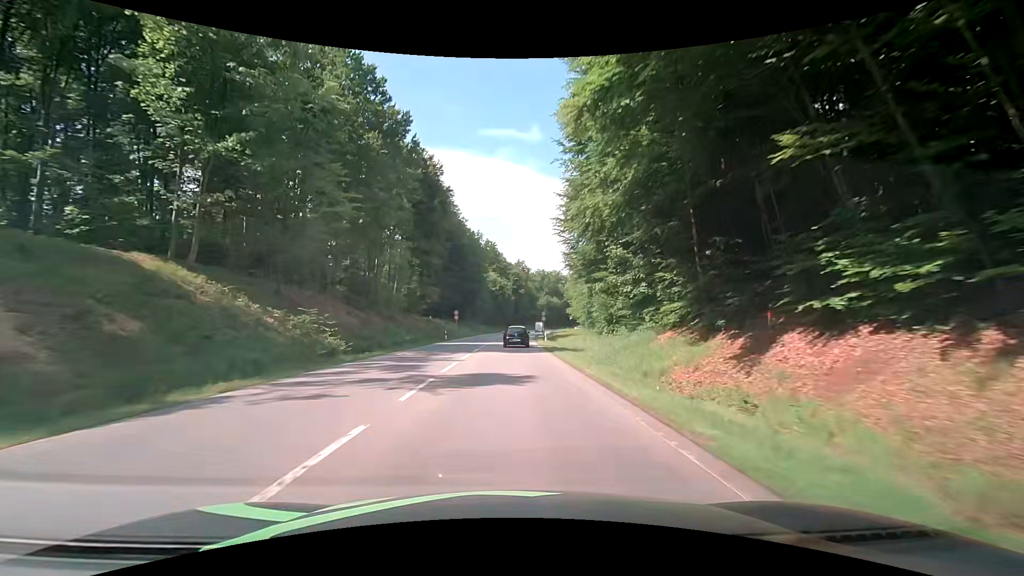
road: secondary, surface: asphalt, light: Day
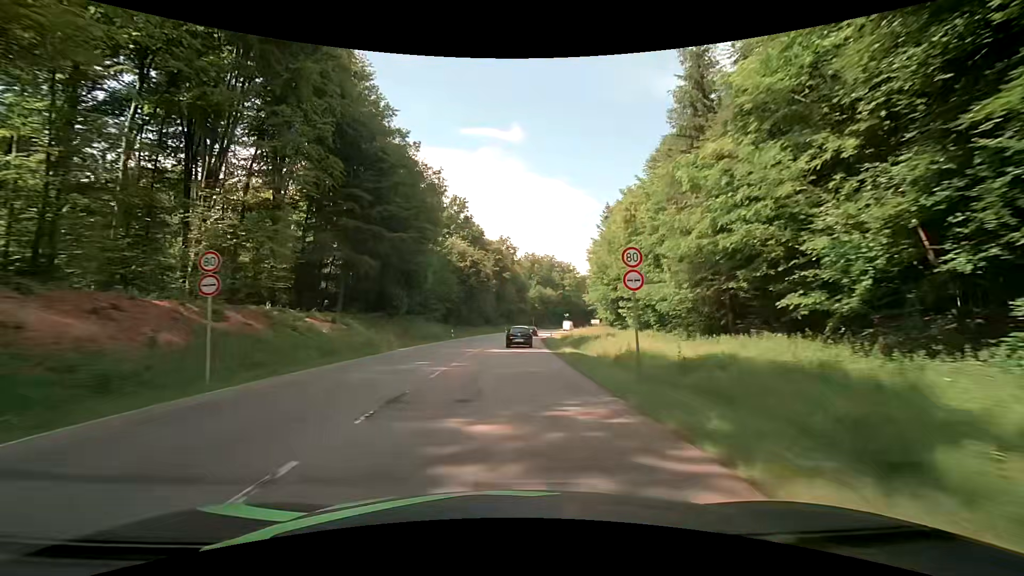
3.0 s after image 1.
(+0.9, +51.1) m; +3°
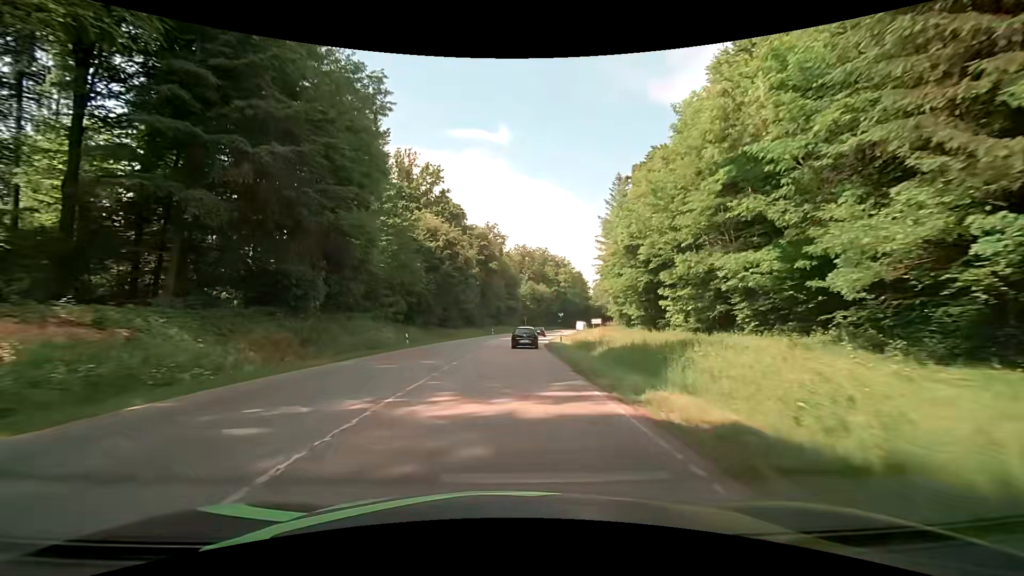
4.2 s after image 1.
(+0.1, +20.4) m; +1°
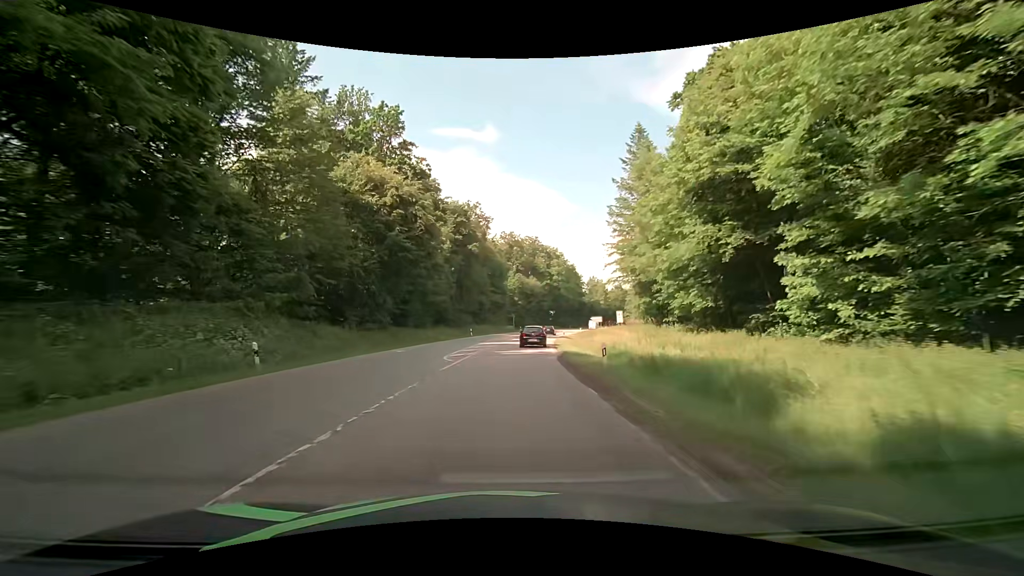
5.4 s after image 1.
(+0.3, +20.4) m; +1°
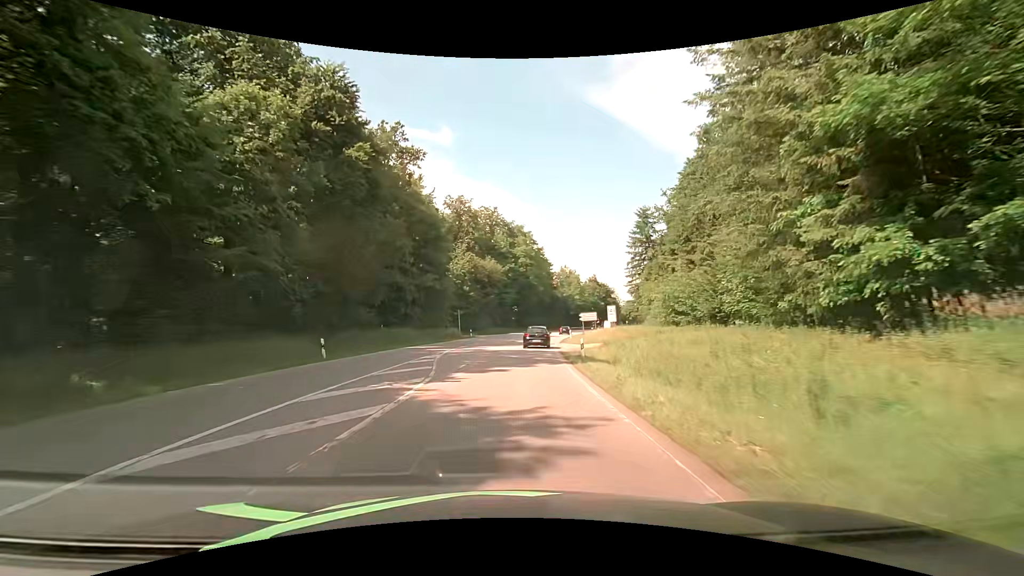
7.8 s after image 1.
(+1.7, +40.5) m; +5°
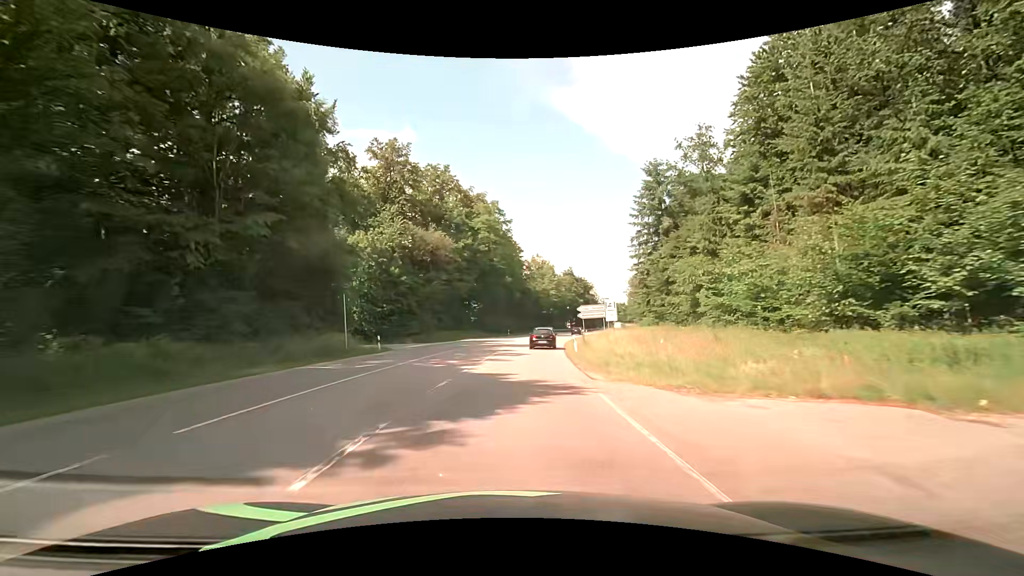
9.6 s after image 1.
(+1.0, +30.4) m; +4°
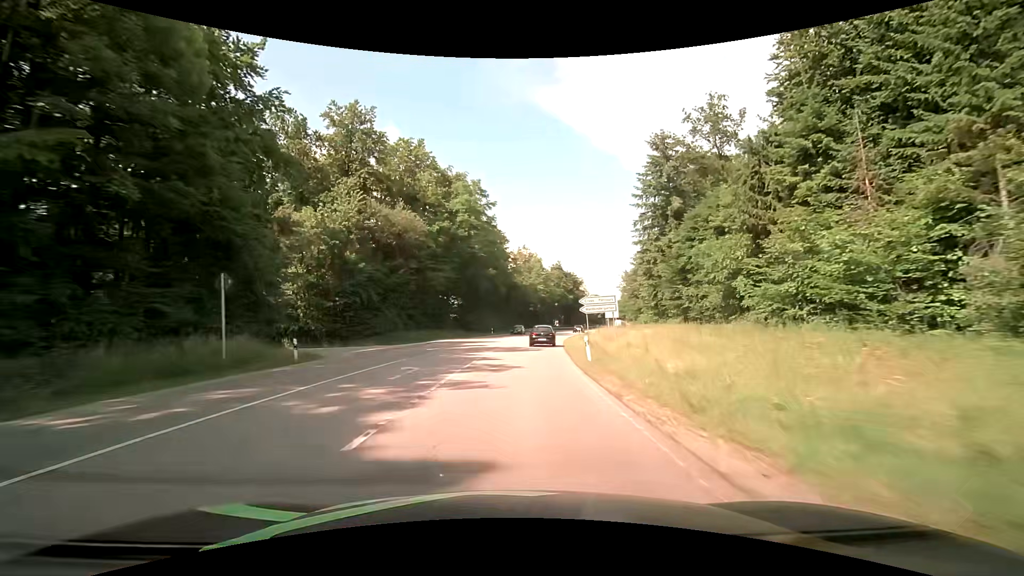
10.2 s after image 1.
(+0.1, +10.2) m; +2°
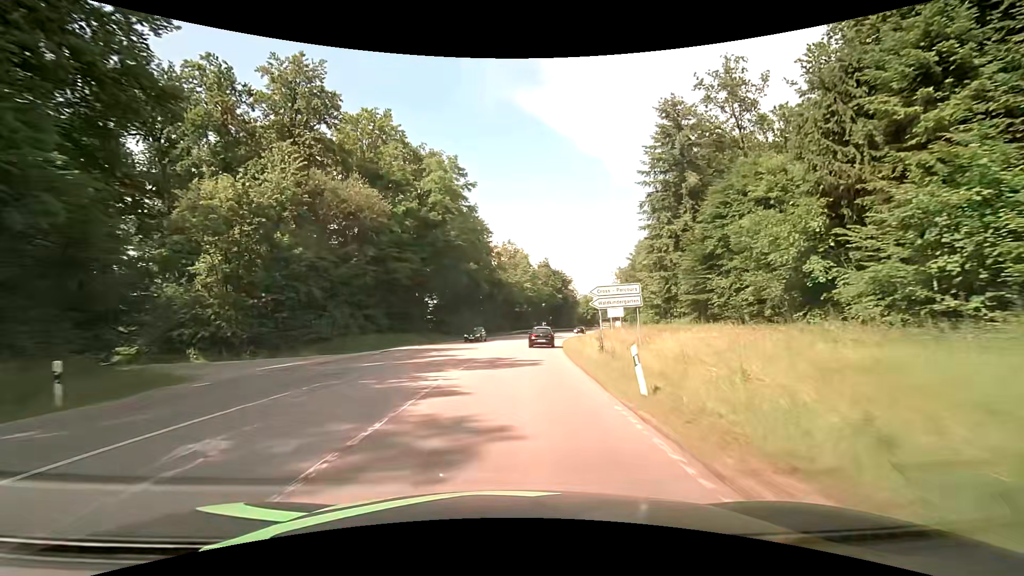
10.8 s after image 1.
(+0.2, +10.3) m; +2°
(0, +10) (0, +20) (+1, +30) (+2, +40) (+3, +50) (+5, +60) (+6, +70) (+8, +79) (+11, +89) (+13, +99) m
